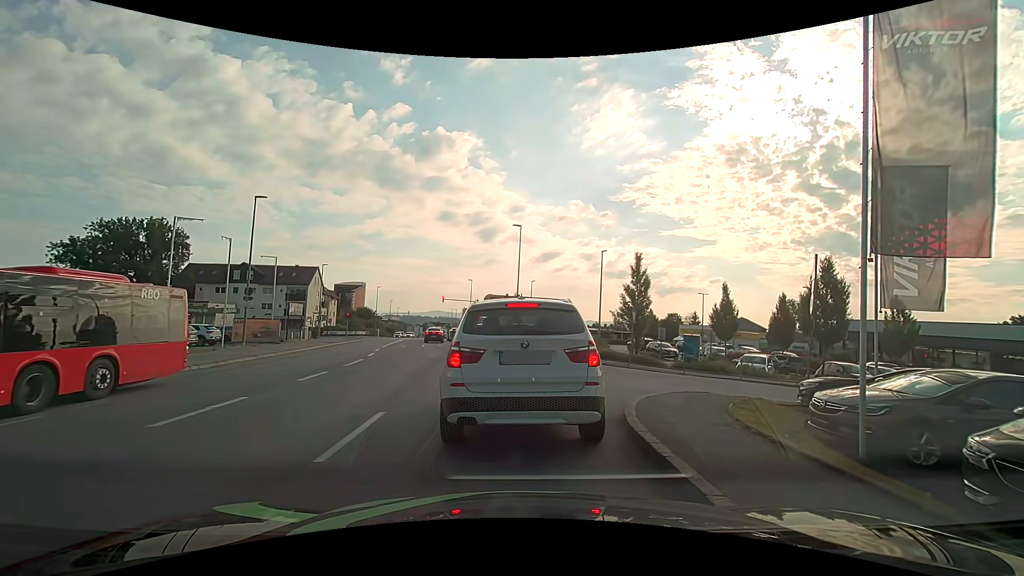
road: tertiary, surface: asphalt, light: Day
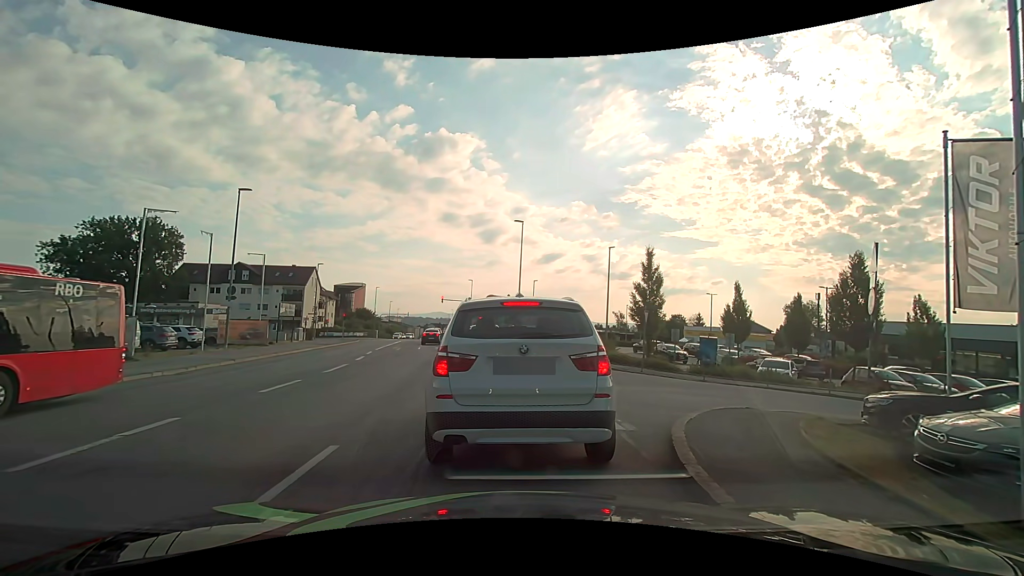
(0.0, +2.2) m; 0°
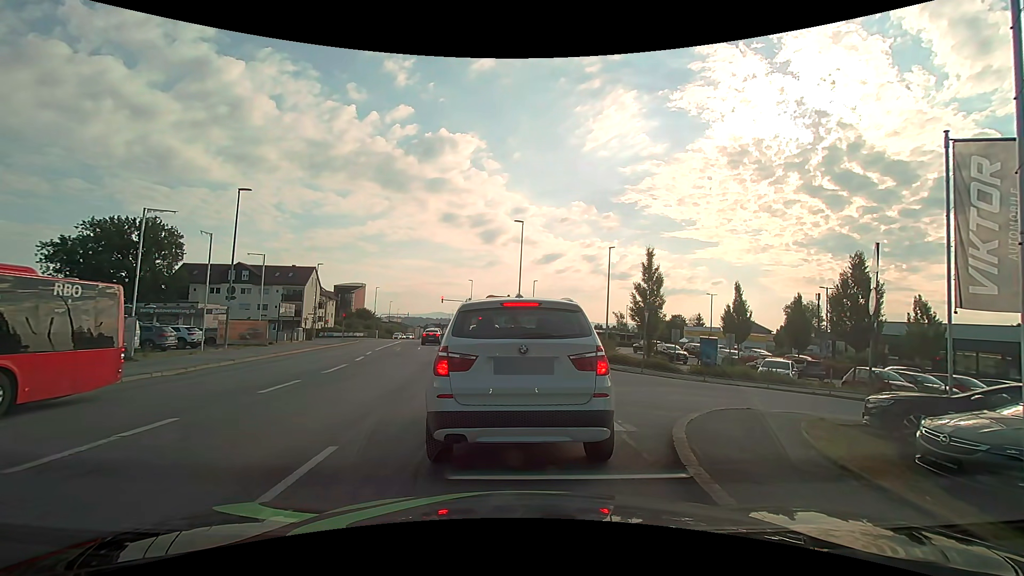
(0.0, +0.1) m; 0°
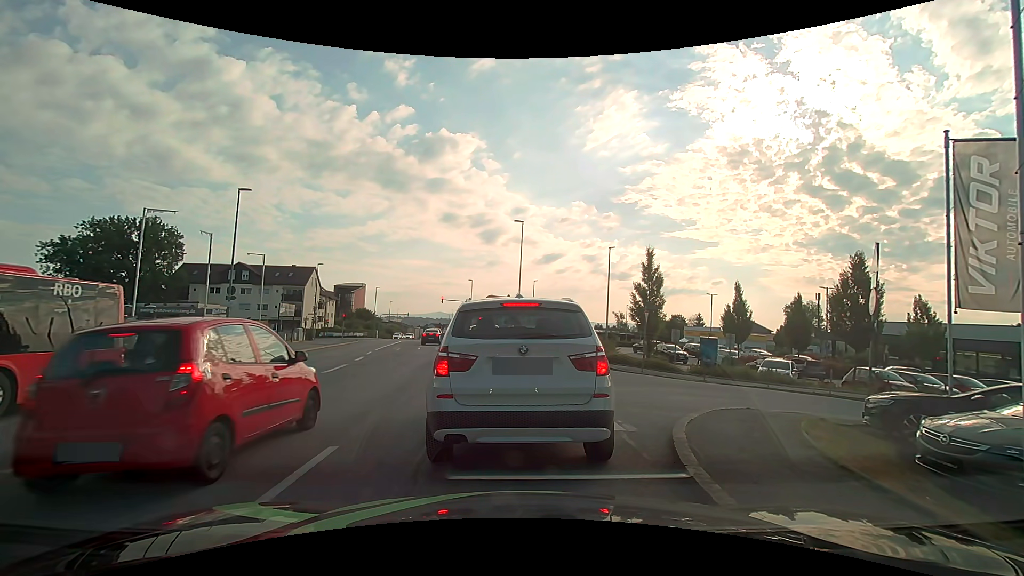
(0.0, 0.0) m; 0°
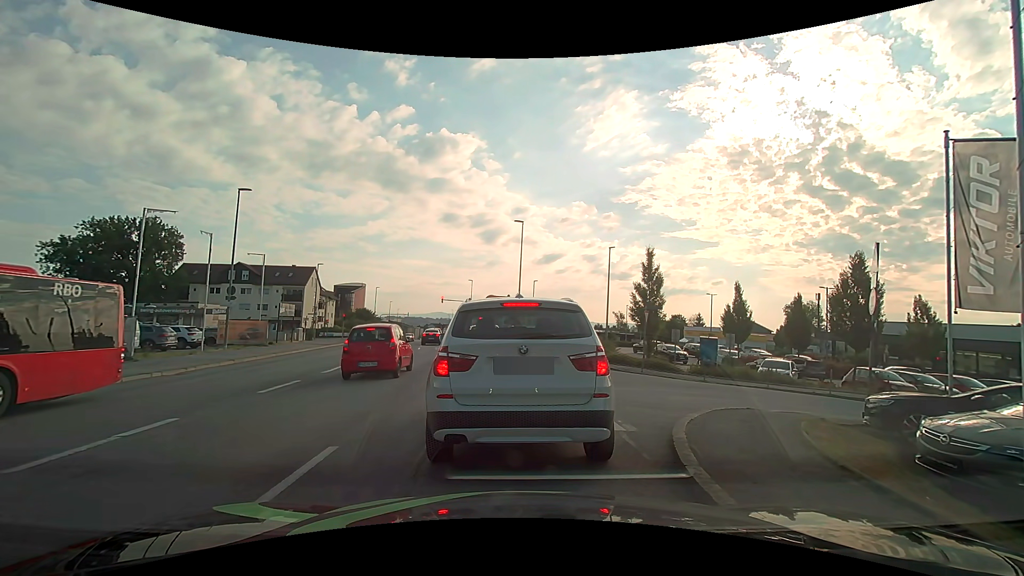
(0.0, 0.0) m; 0°
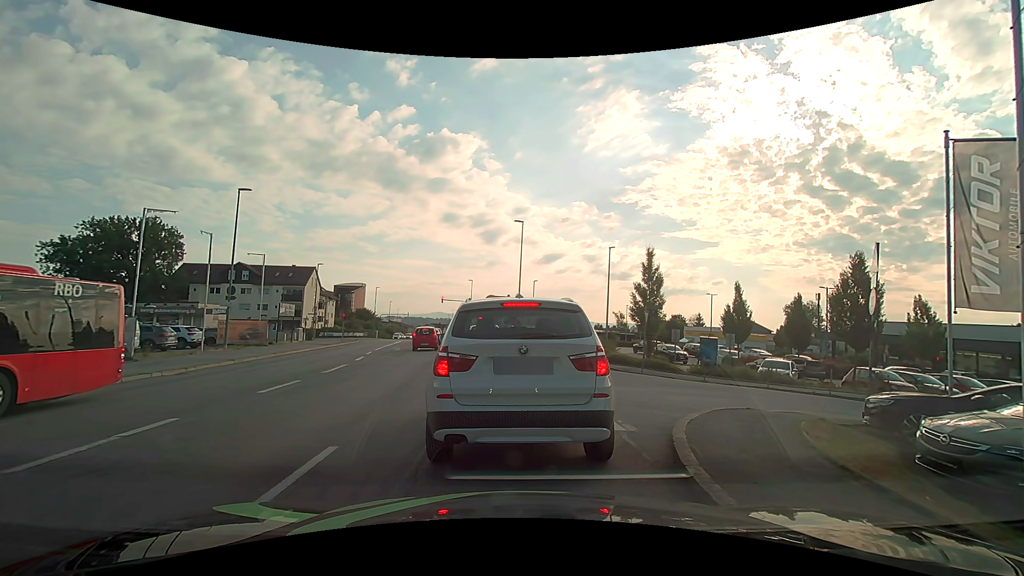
(0.0, 0.0) m; 0°
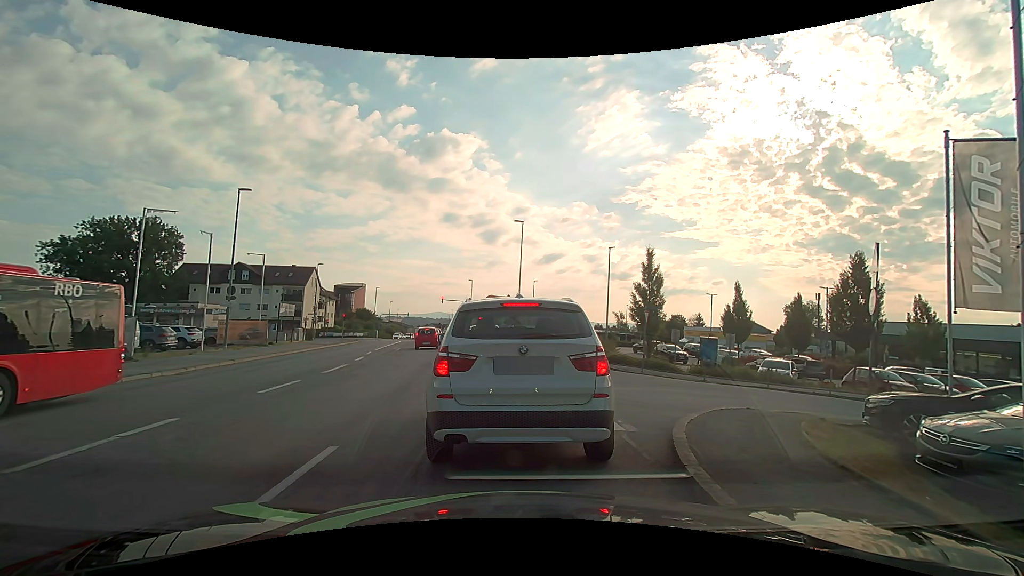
(0.0, 0.0) m; 0°
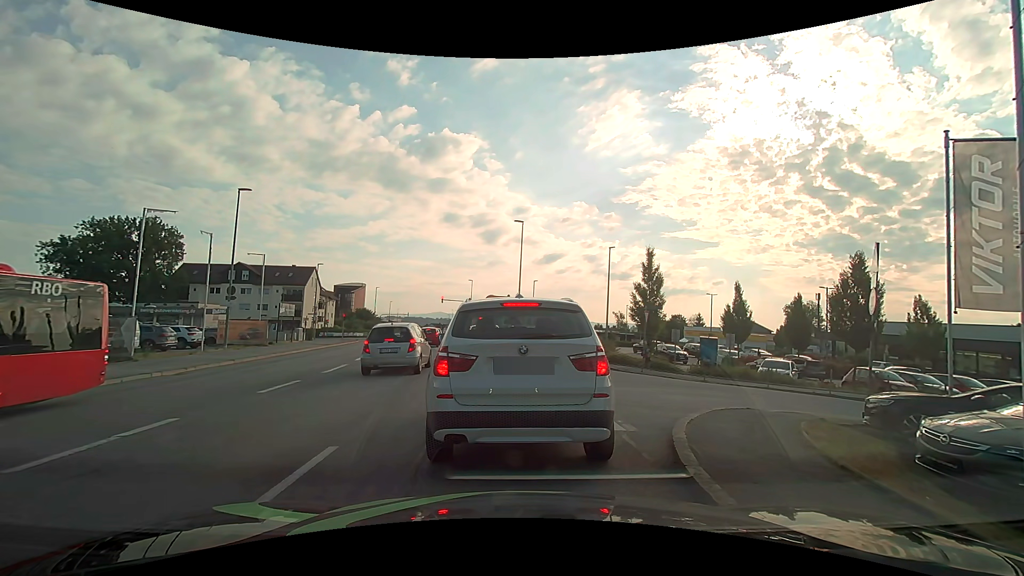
(0.0, 0.0) m; 0°
(0, +10) (-1, +20) (-2, +30) (-4, +40) (-5, +50) (-7, +59) (-9, +69) (-10, +79) (-12, +89) (-14, +99) m
